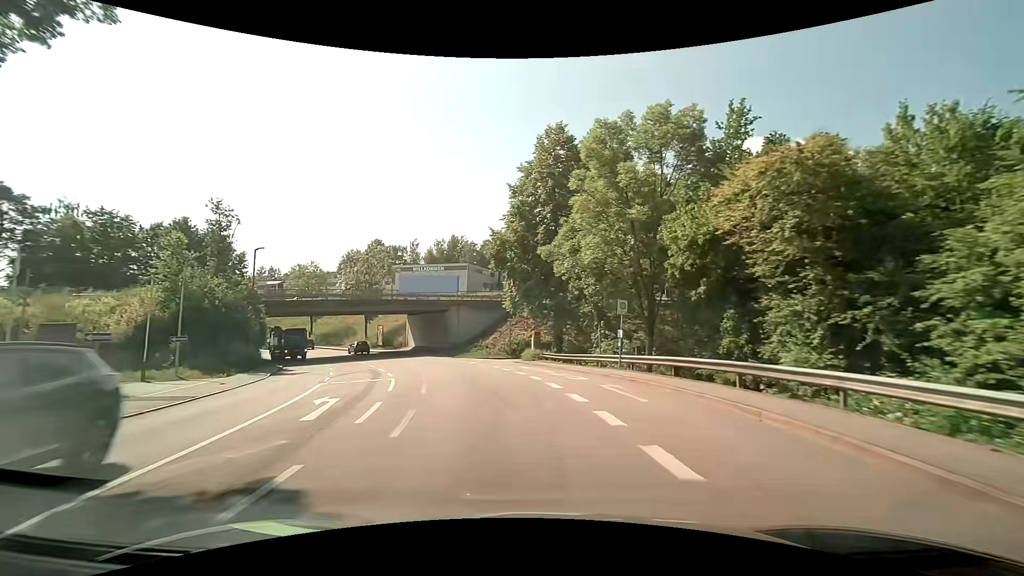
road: tertiary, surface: asphalt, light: Day
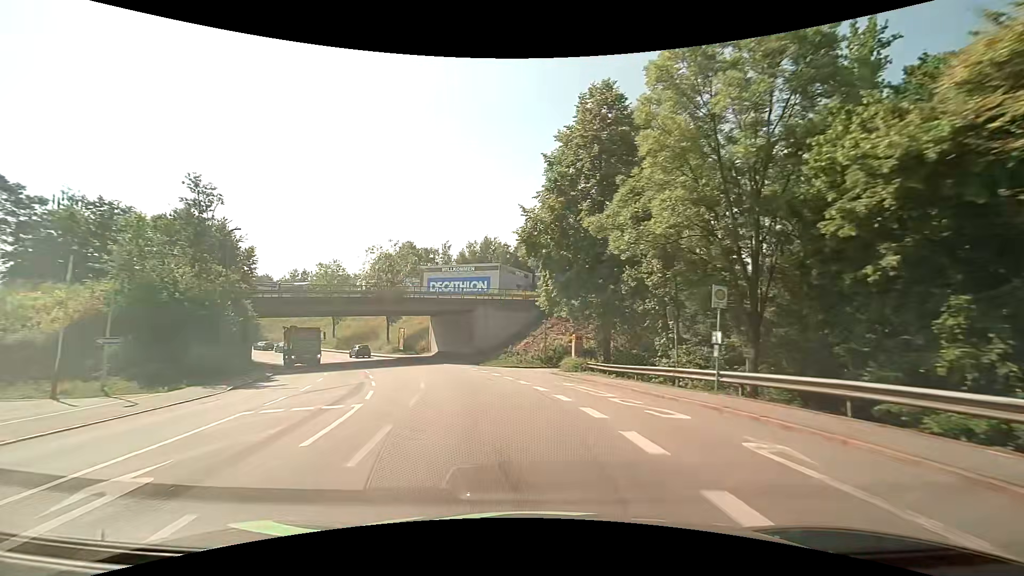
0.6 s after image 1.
(-0.3, +7.6) m; -4°
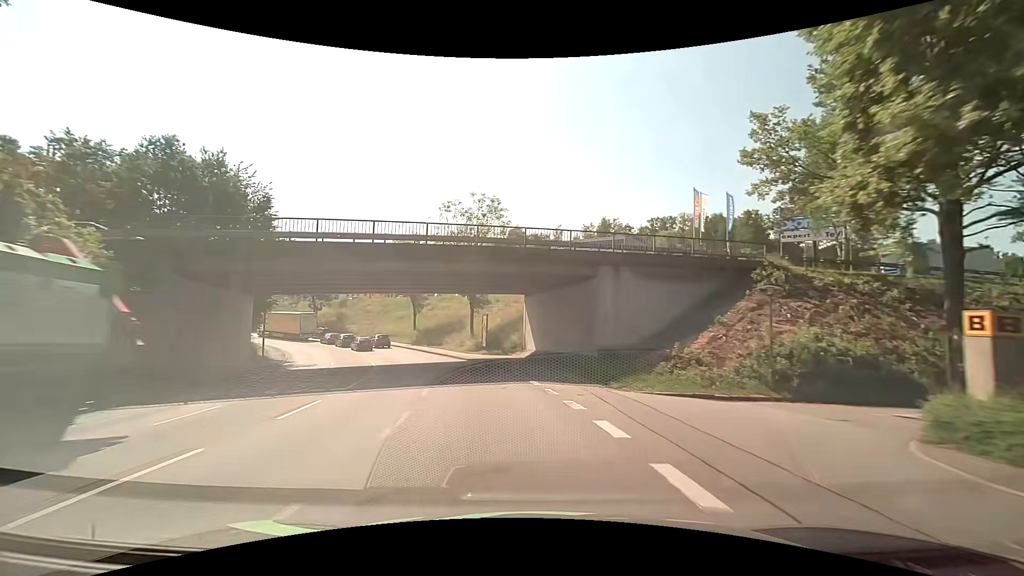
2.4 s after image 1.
(-2.4, +22.7) m; -13°
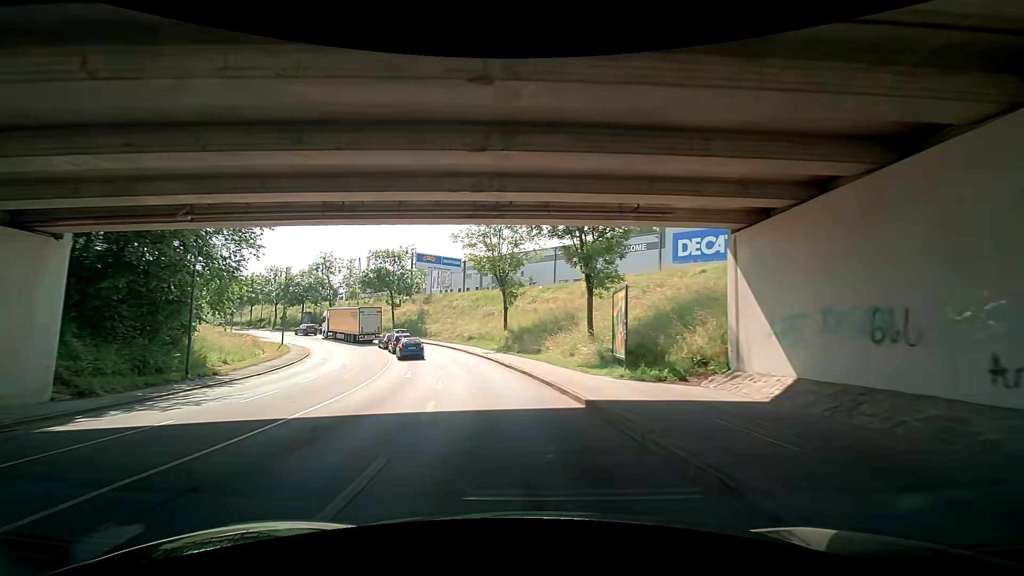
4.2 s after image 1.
(-2.6, +22.7) m; -13°
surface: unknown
